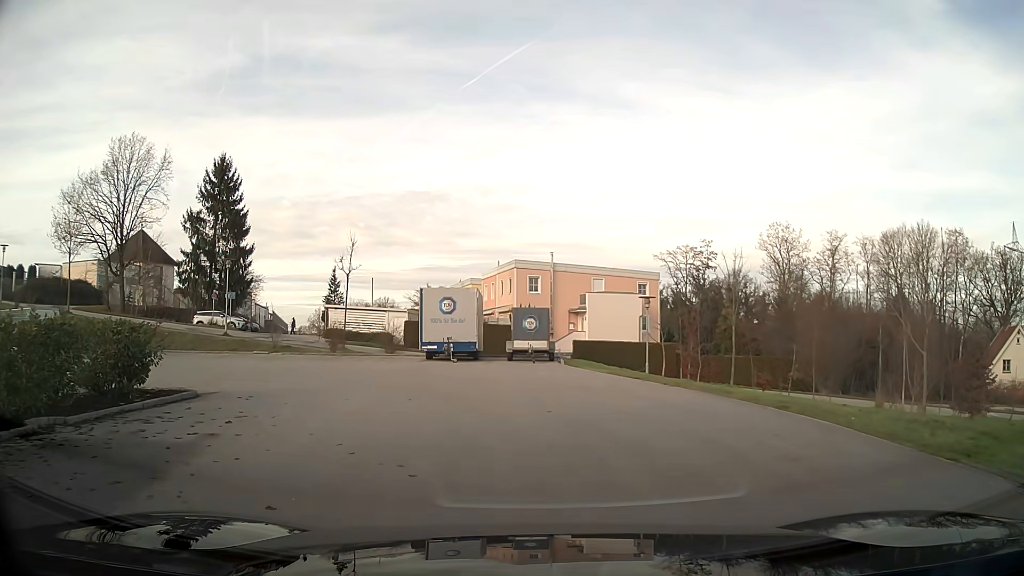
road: secondary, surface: asphalt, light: Day
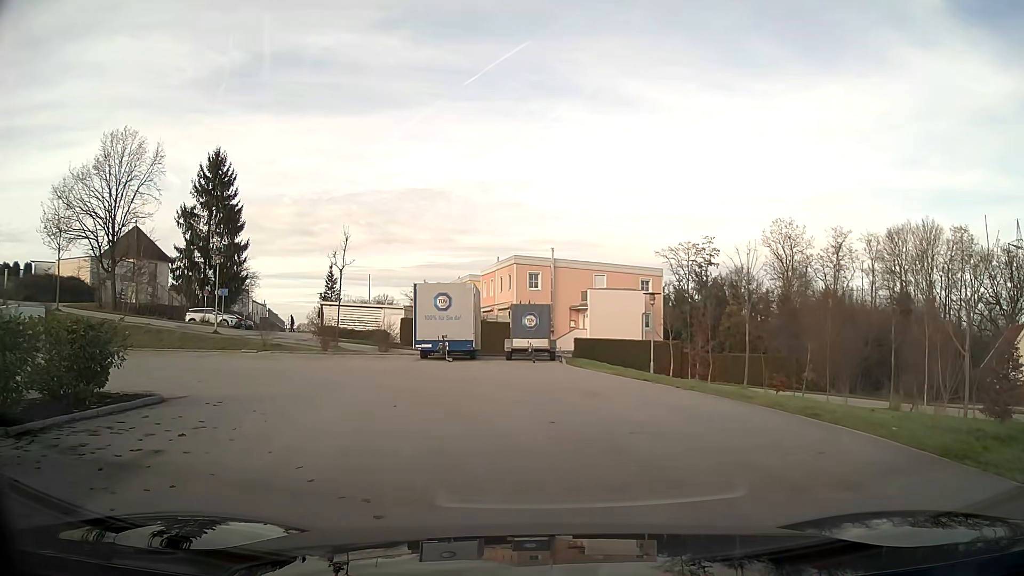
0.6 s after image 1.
(0.0, +1.4) m; 0°
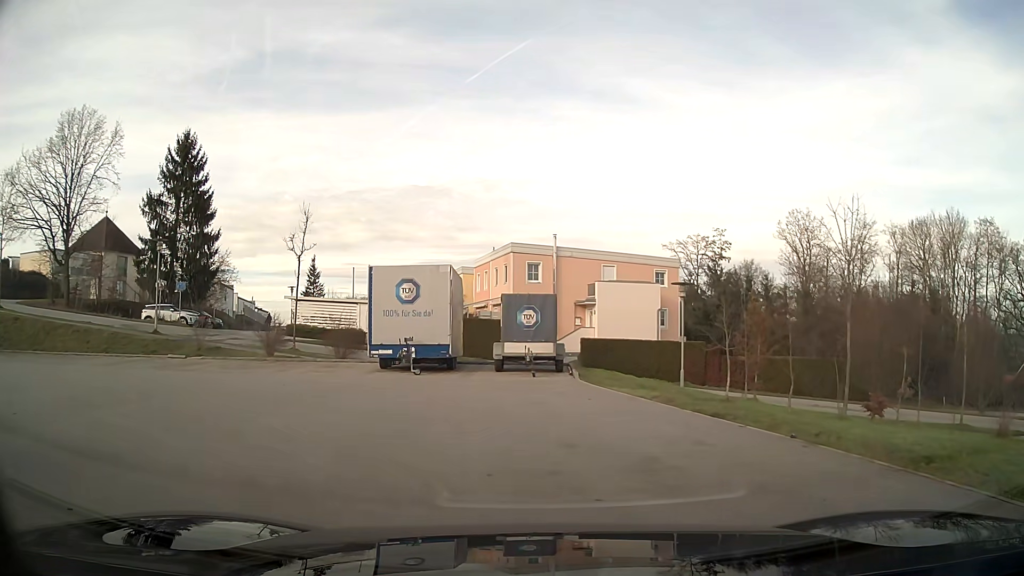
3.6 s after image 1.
(0.0, +6.6) m; 0°
(-2, +10) (-10, +14) (-19, +10) (-24, +1) (-27, -8) (-29, -18) (-30, -28) (-29, -38) (-28, -48) (-27, -58) m
